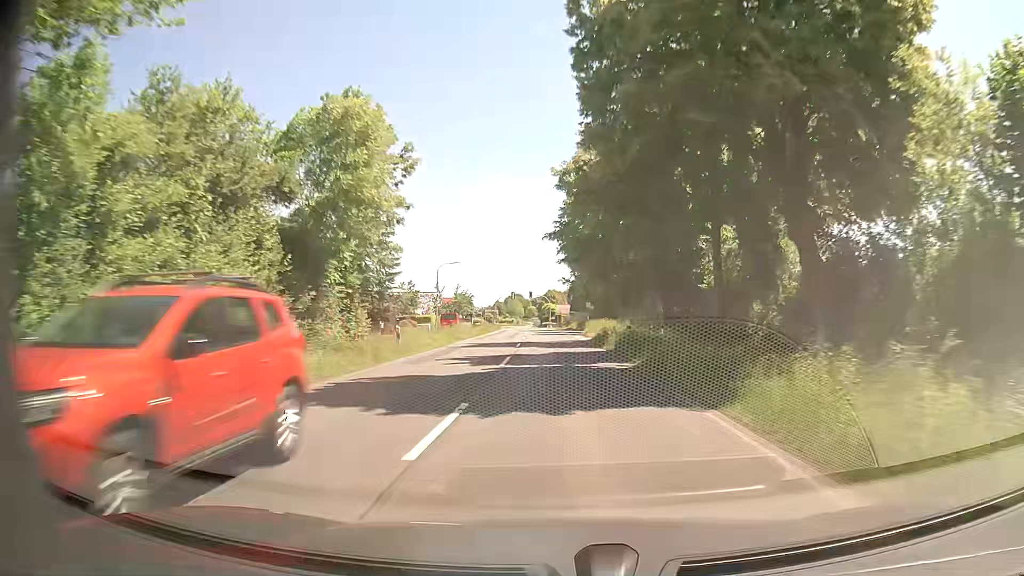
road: secondary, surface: asphalt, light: Day
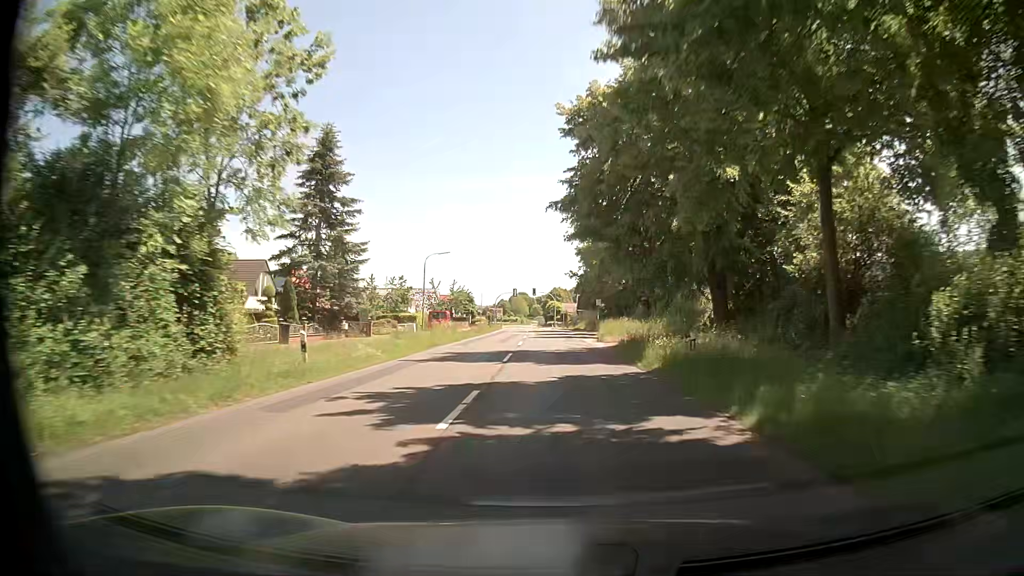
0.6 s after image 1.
(-0.2, +10.3) m; -1°
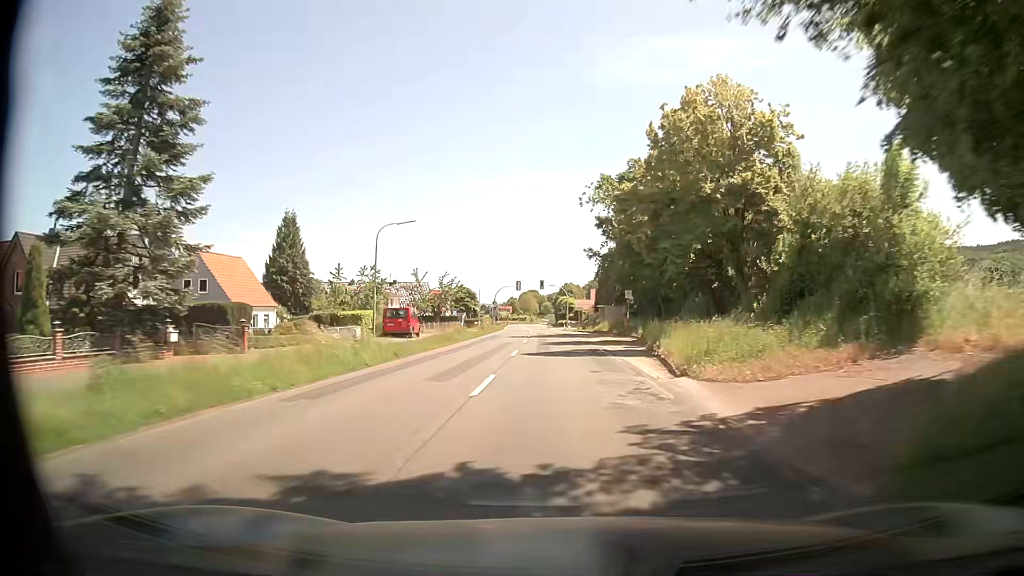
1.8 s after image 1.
(-0.1, +21.0) m; 0°
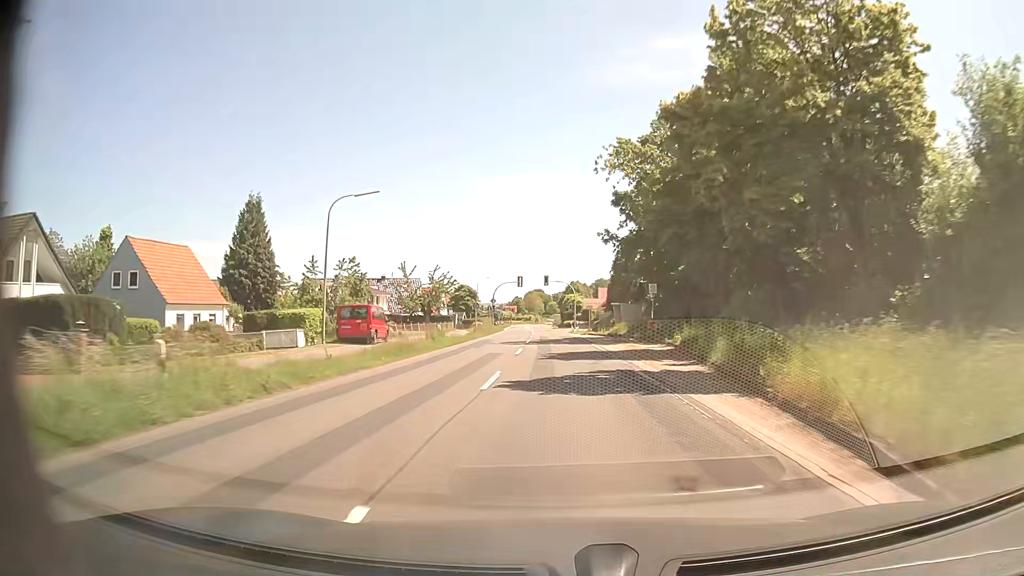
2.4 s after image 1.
(-0.2, +10.7) m; -1°
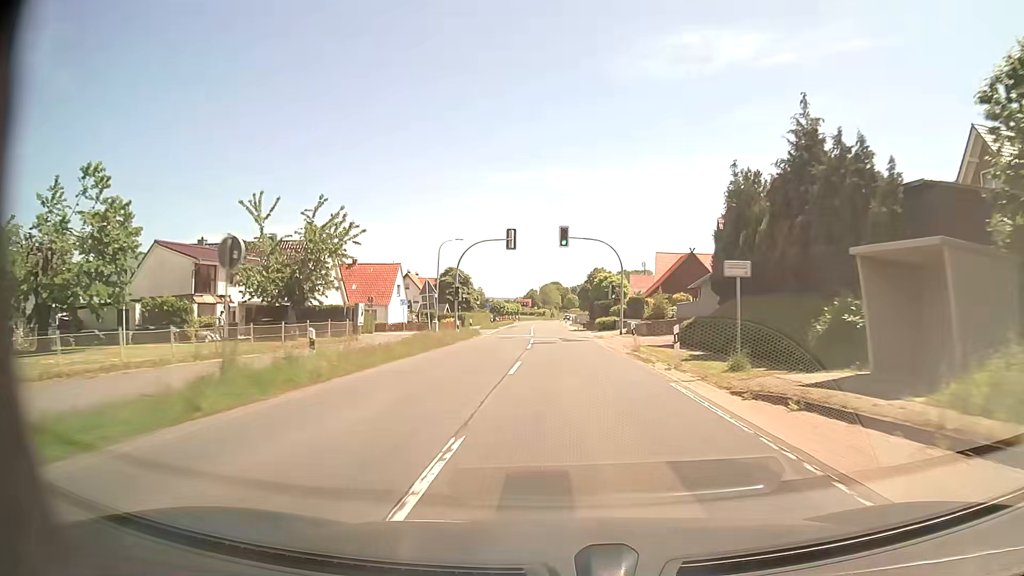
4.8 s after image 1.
(-0.7, +44.6) m; -2°
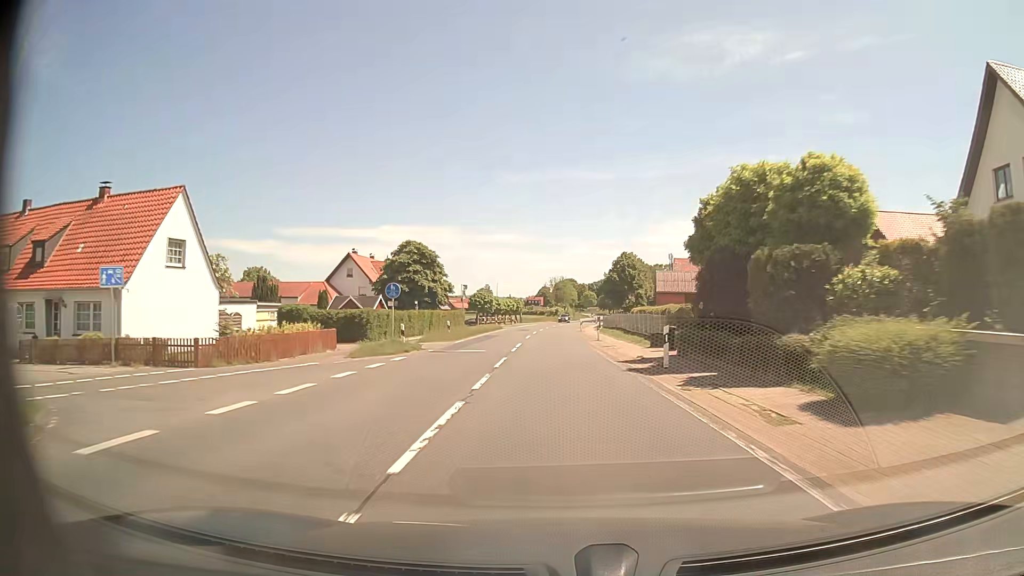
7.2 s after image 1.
(0.0, +46.7) m; -1°
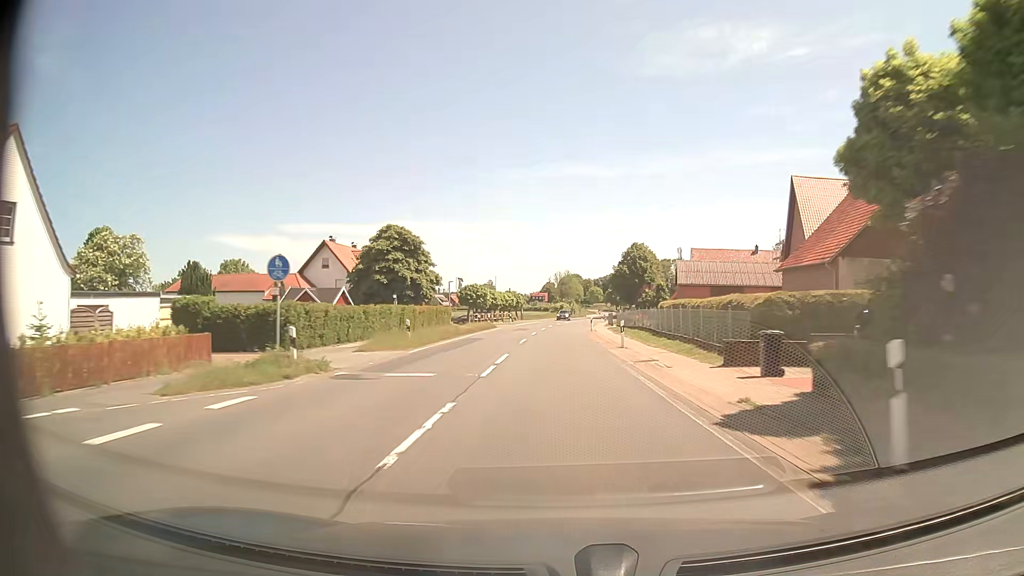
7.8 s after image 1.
(0.0, +11.8) m; -1°
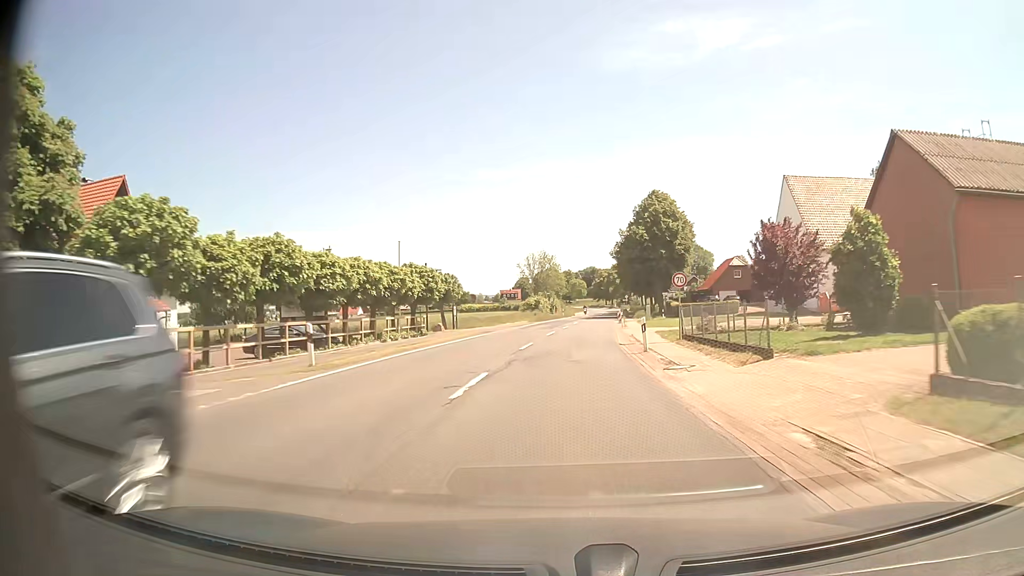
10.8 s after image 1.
(+0.5, +54.8) m; +2°
(0, +10) (0, +20) (+1, +30) (+1, +40) (+2, +50) (+3, +60) (+4, +70) (+5, +80) (+6, +90) (+7, +100) m
